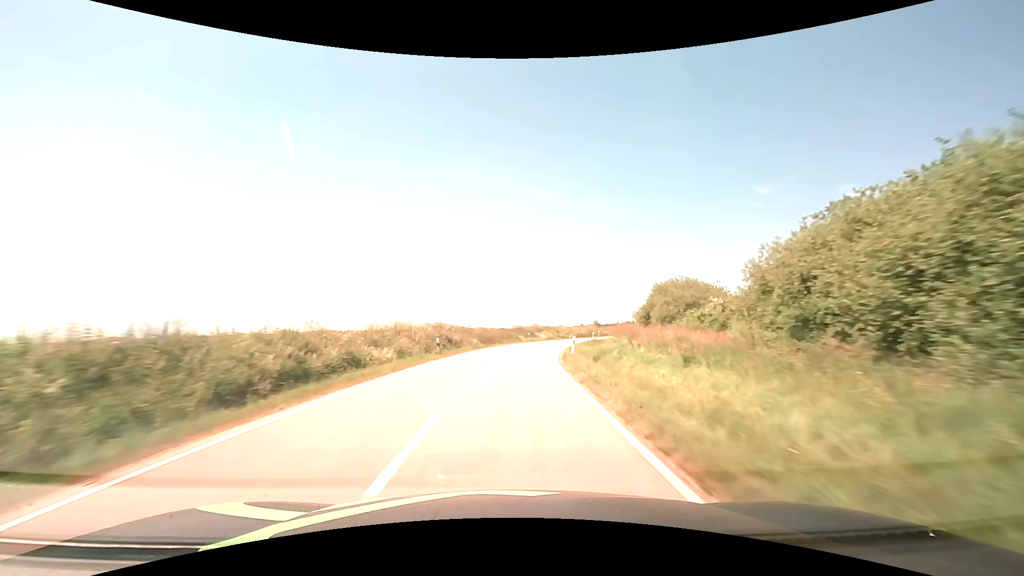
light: Day
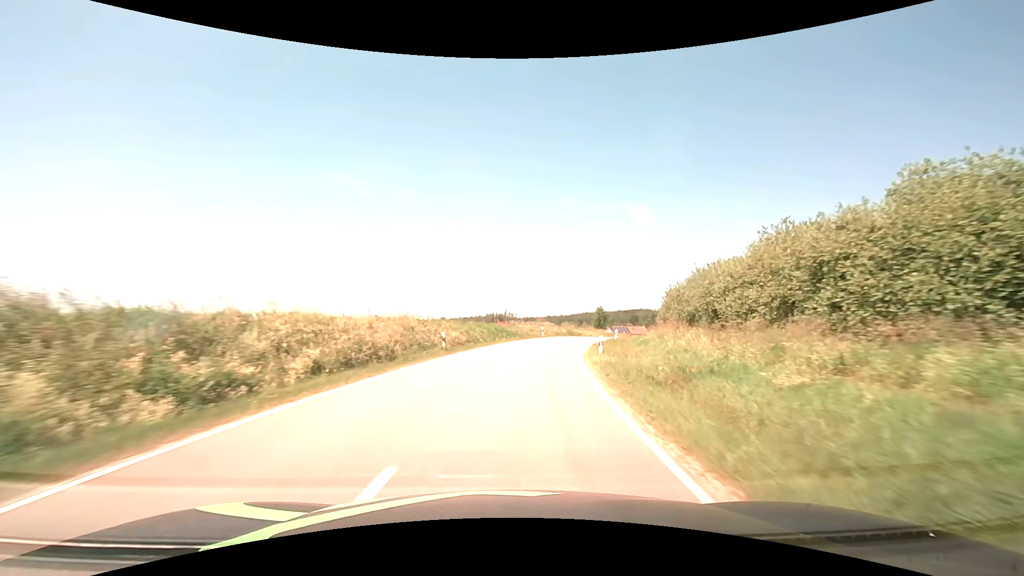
(+9.0, +61.7) m; +21°
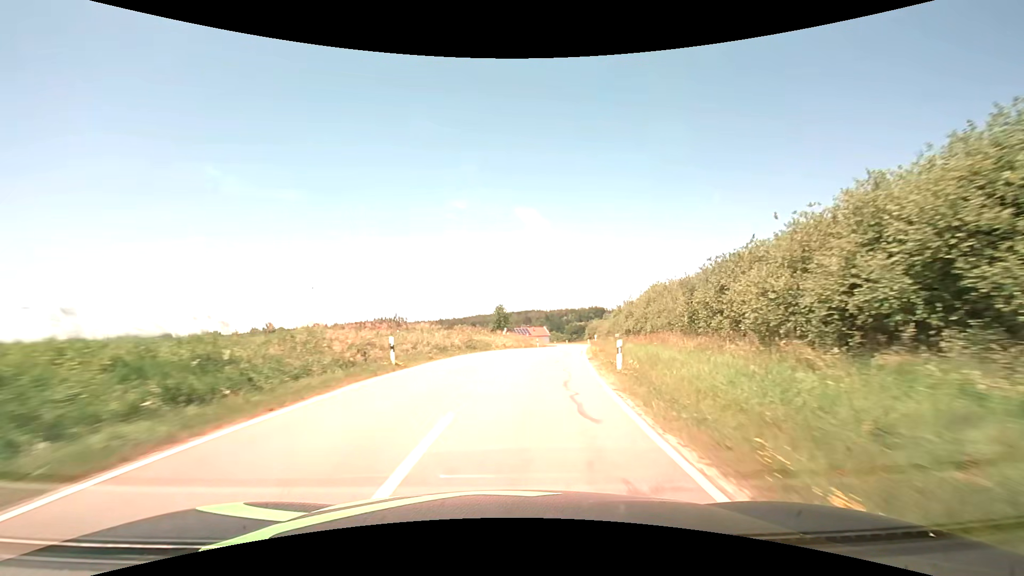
(+3.6, +32.9) m; +12°
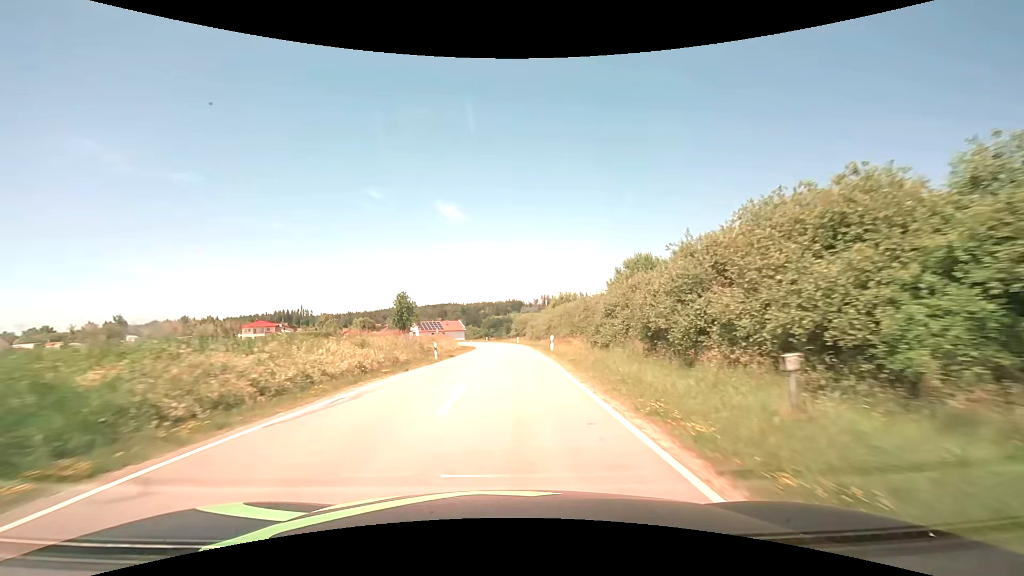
(+2.7, +30.5) m; +10°
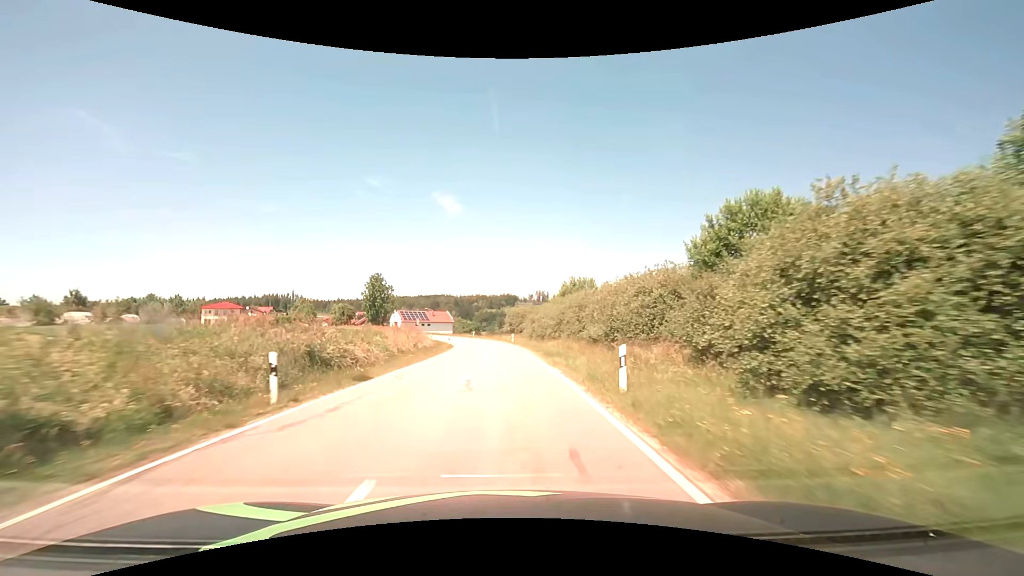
(+0.1, +20.0) m; +1°
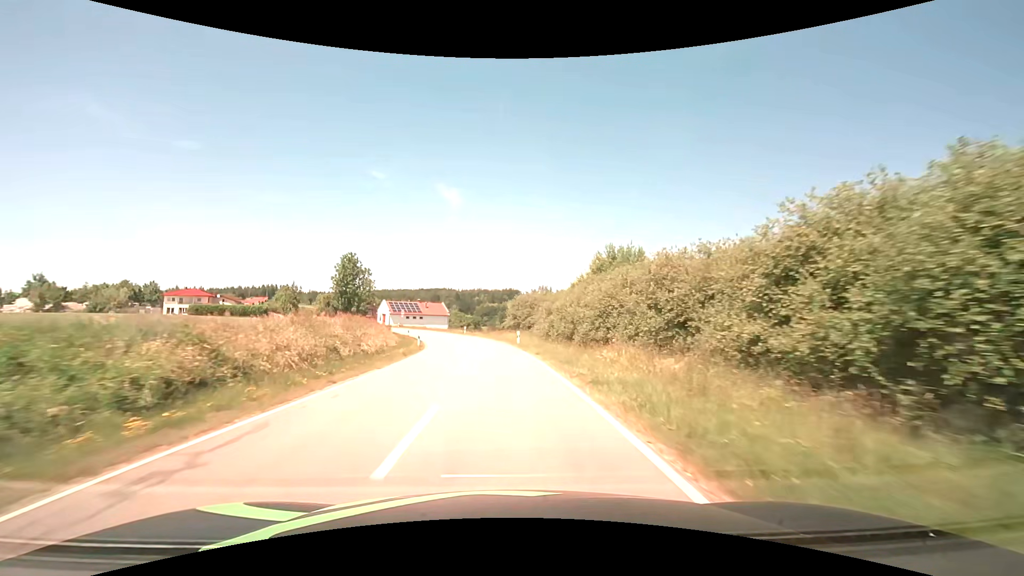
(0.0, +19.9) m; 0°
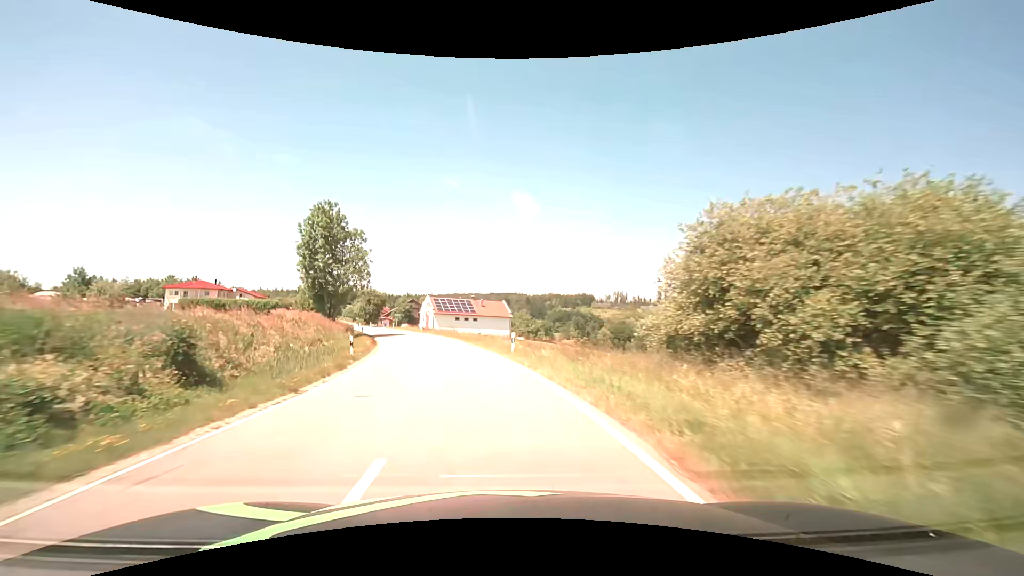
(-2.1, +39.8) m; -8°
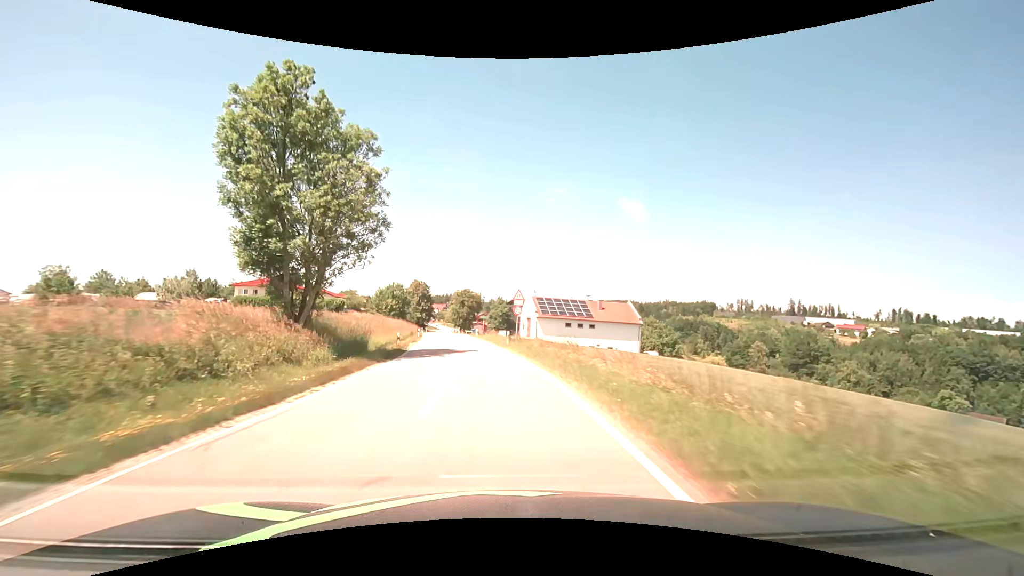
(-3.2, +29.7) m; -12°
(0, +10) (-1, +20) (-2, +30) (-3, +40) (-5, +50) (-6, +60) (-8, +70) (-9, +79) (-11, +89) (-12, +99) m
